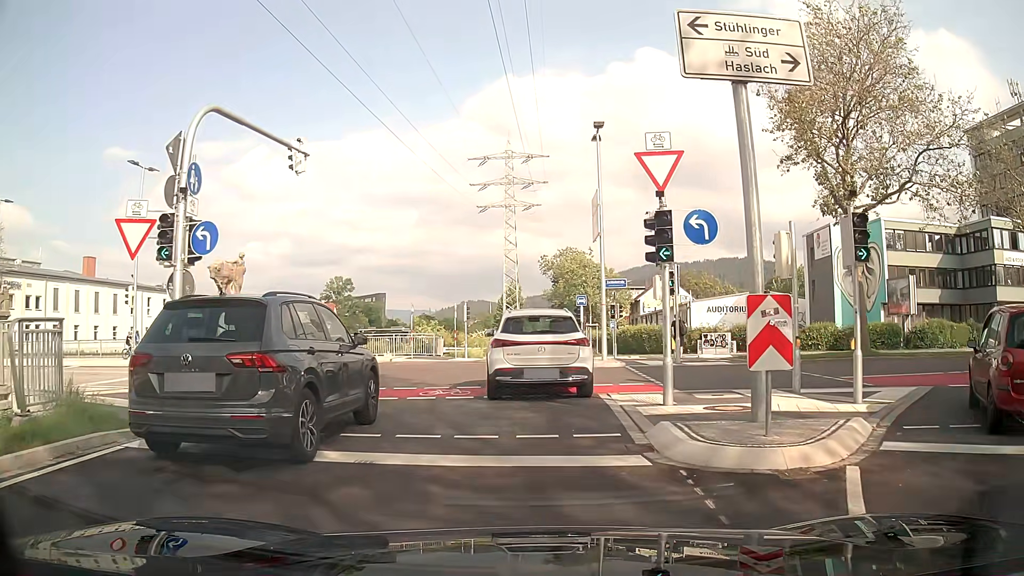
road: trunk_link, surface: asphalt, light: Day
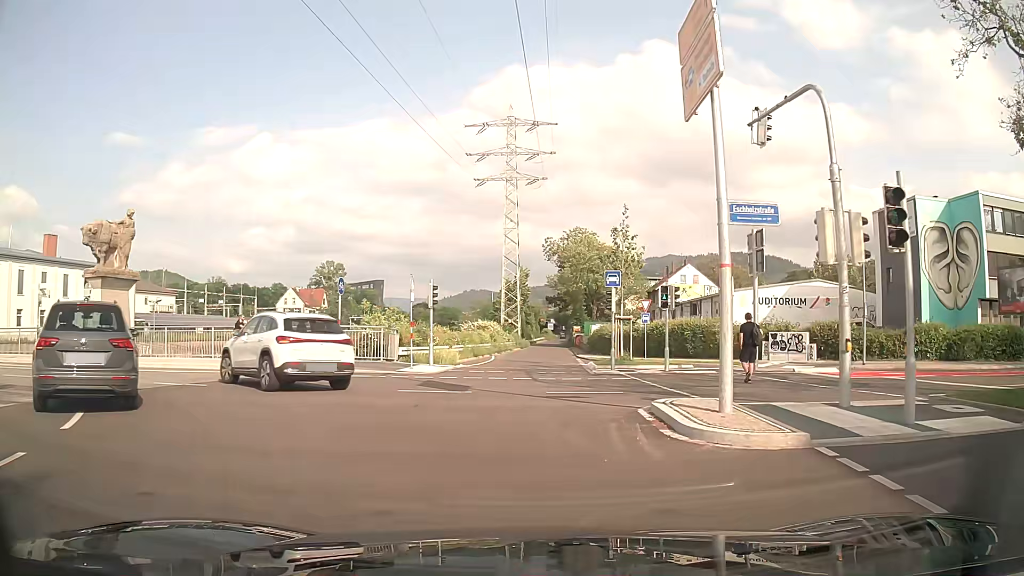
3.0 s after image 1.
(-0.3, +14.8) m; -2°
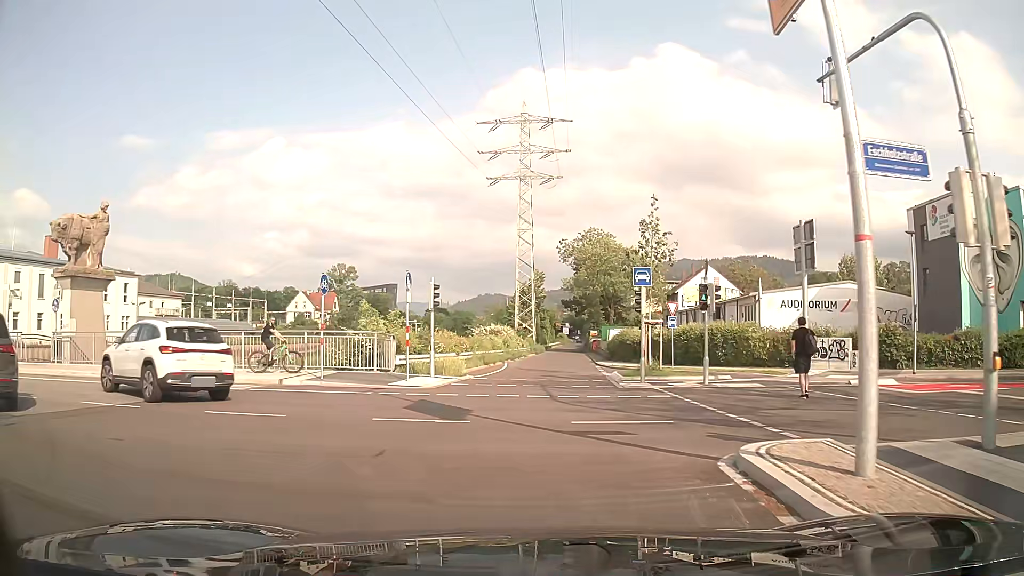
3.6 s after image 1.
(0.0, +3.5) m; 0°
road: secondary_link
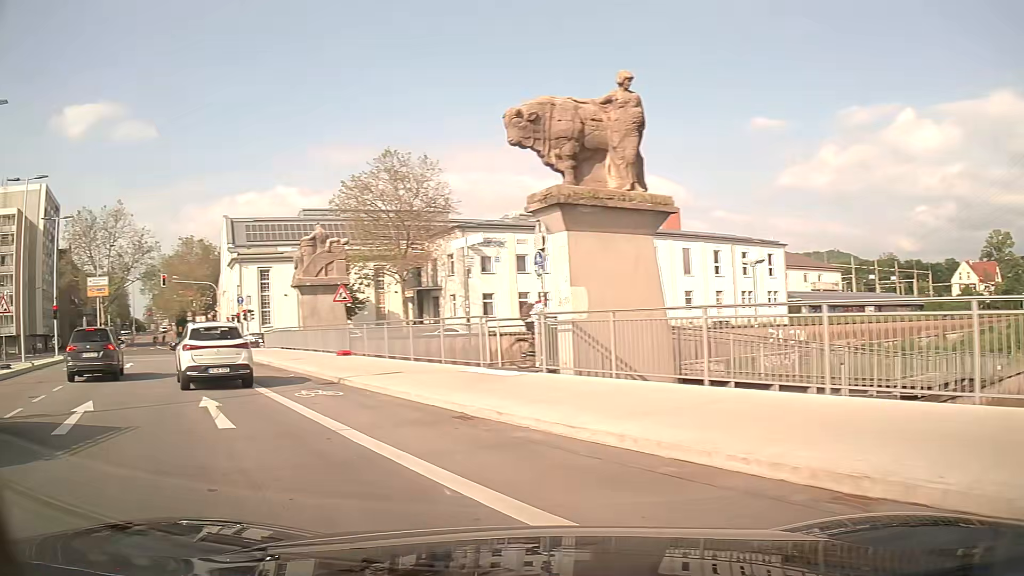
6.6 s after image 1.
(-5.8, +14.3) m; -55°
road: secondary
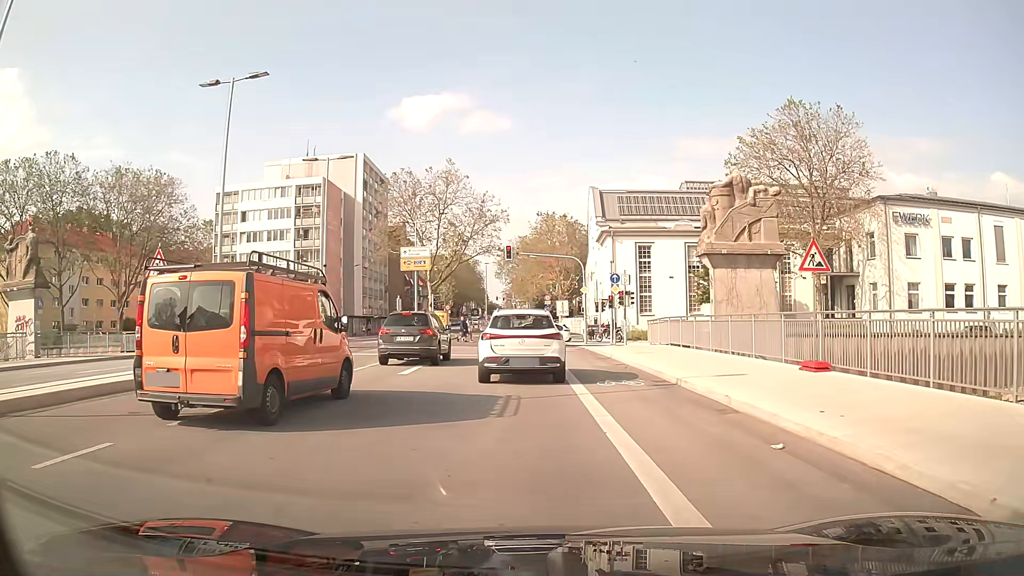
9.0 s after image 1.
(-5.2, +11.9) m; -34°
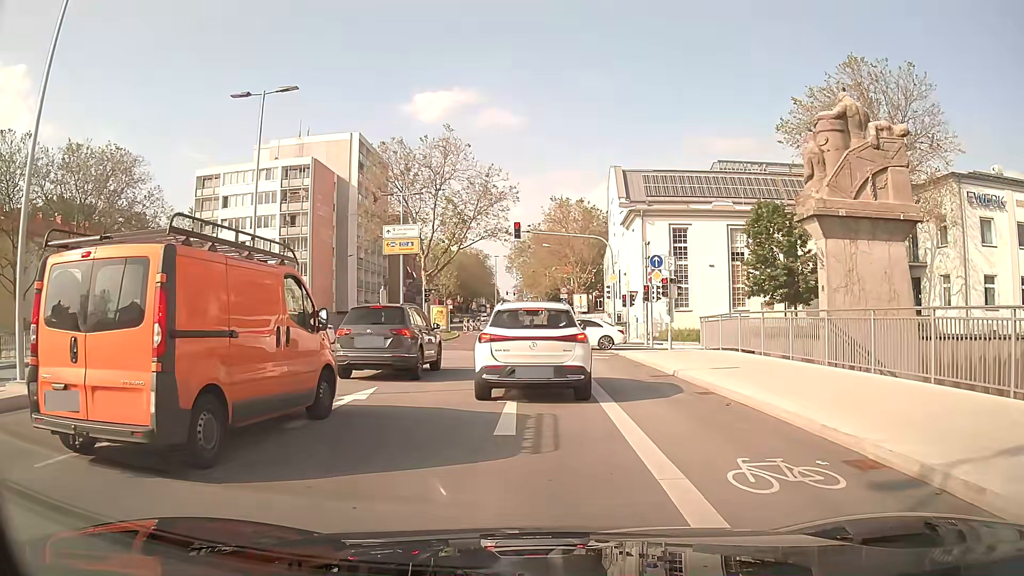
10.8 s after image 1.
(0.0, +9.0) m; 0°
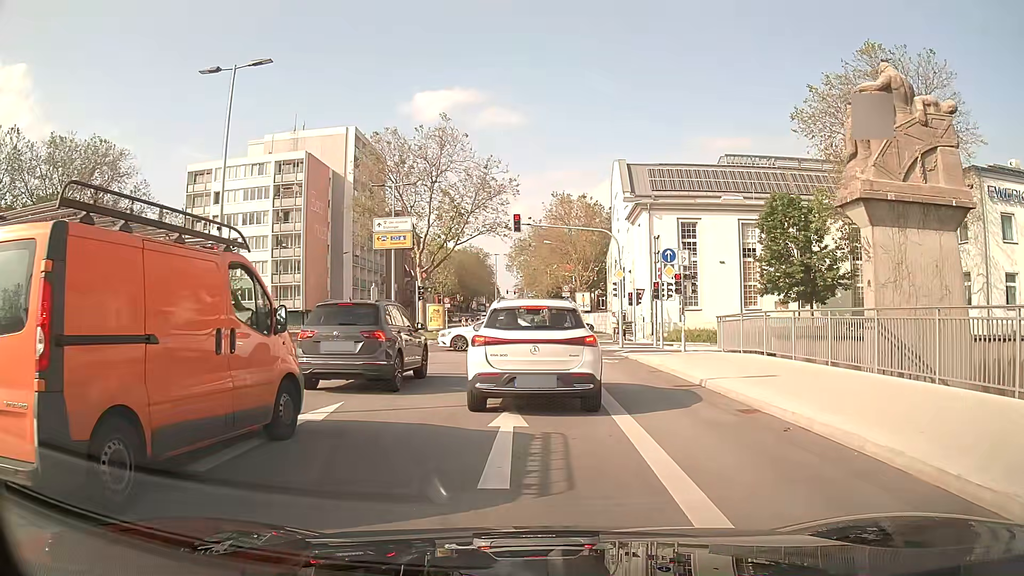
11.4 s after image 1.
(0.0, +2.4) m; -1°
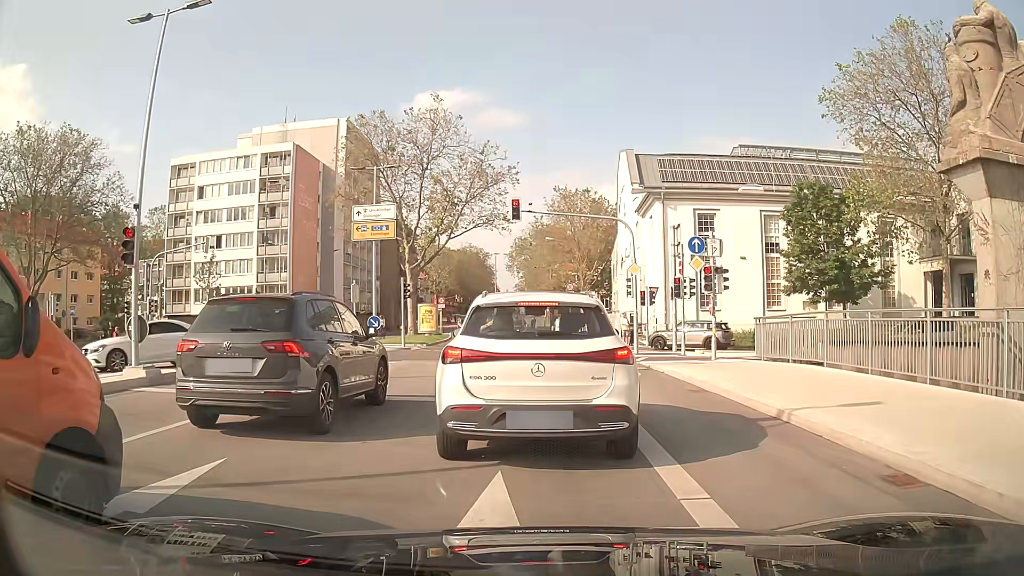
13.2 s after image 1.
(0.0, +4.1) m; 0°
(0, +10) (0, +20) (0, +30) (-1, +40) (-1, +50) (-2, +60) (-2, +70) (-2, +80) (-2, +90) (-1, +100) m
